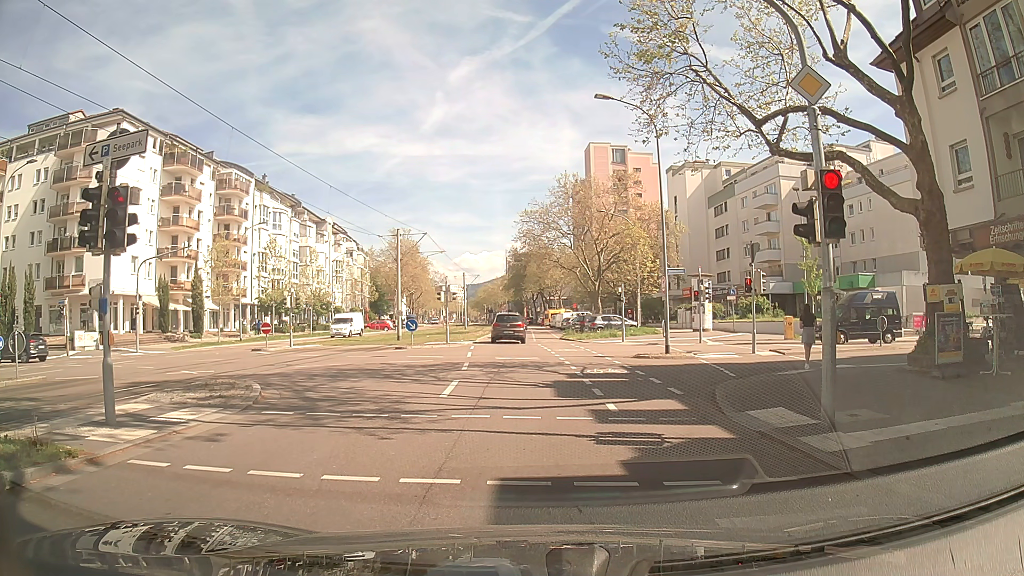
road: tertiary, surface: asphalt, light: Day
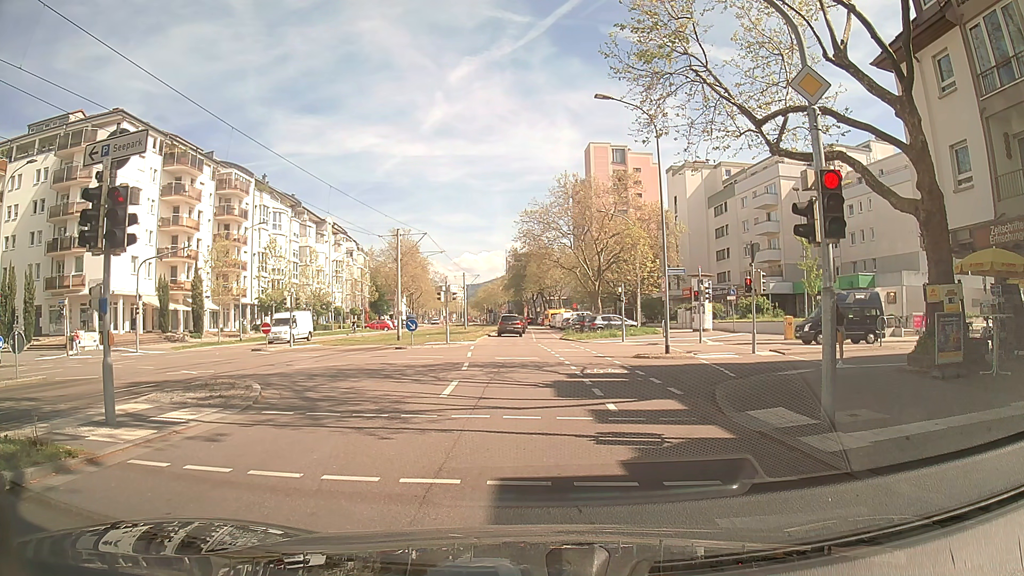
(0.0, 0.0) m; 0°
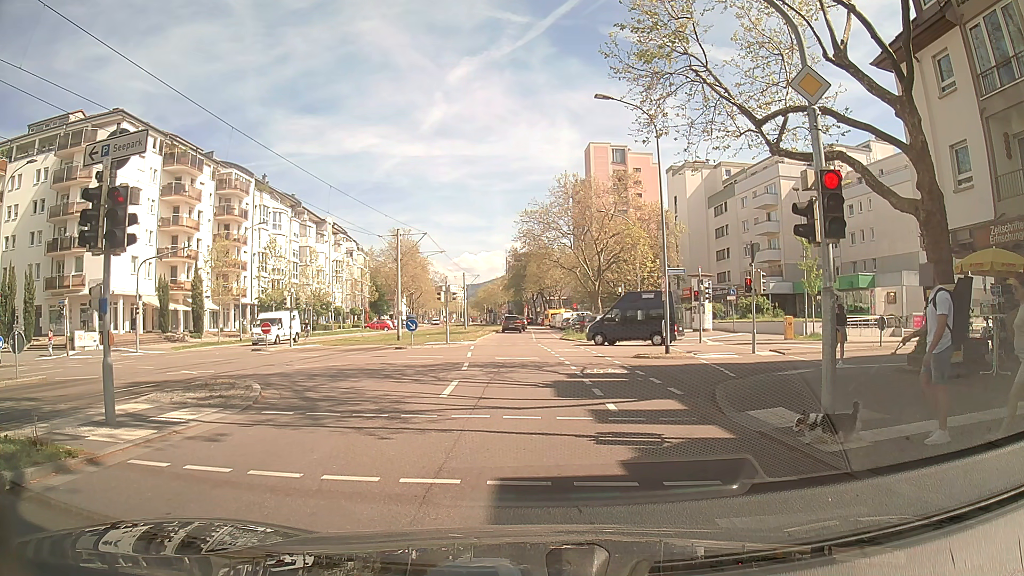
(0.0, 0.0) m; 0°
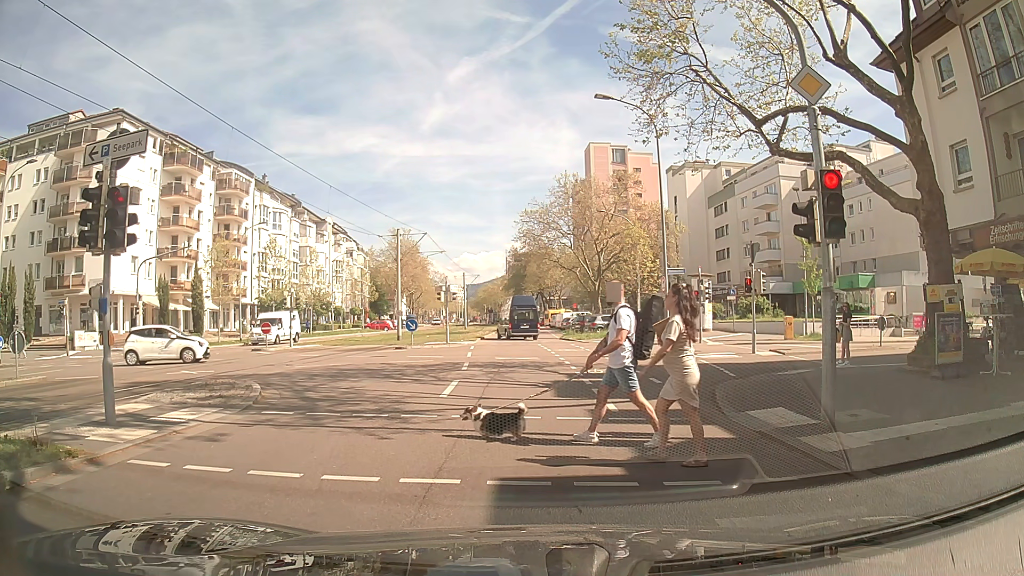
(0.0, 0.0) m; 0°
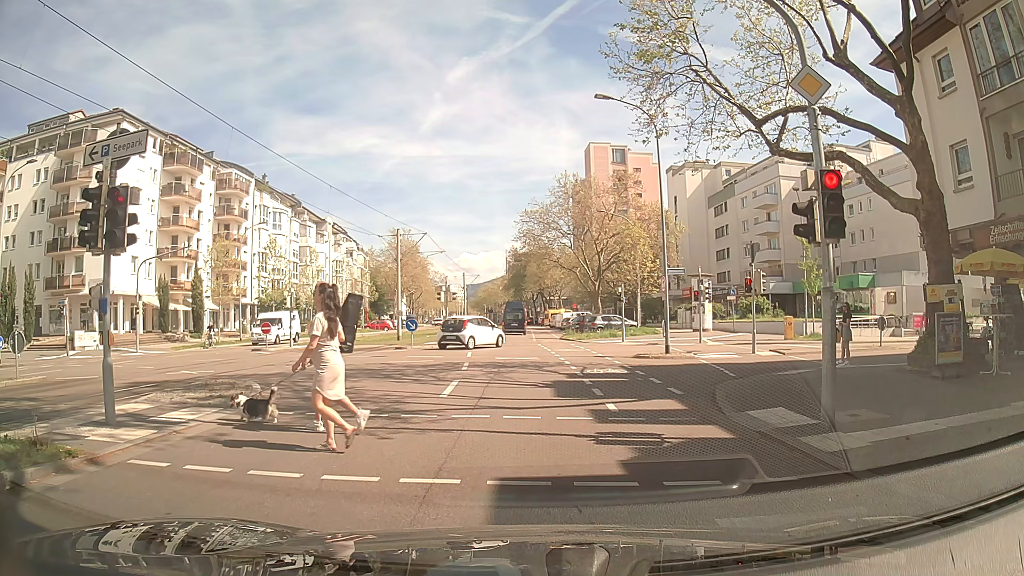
(0.0, 0.0) m; 0°
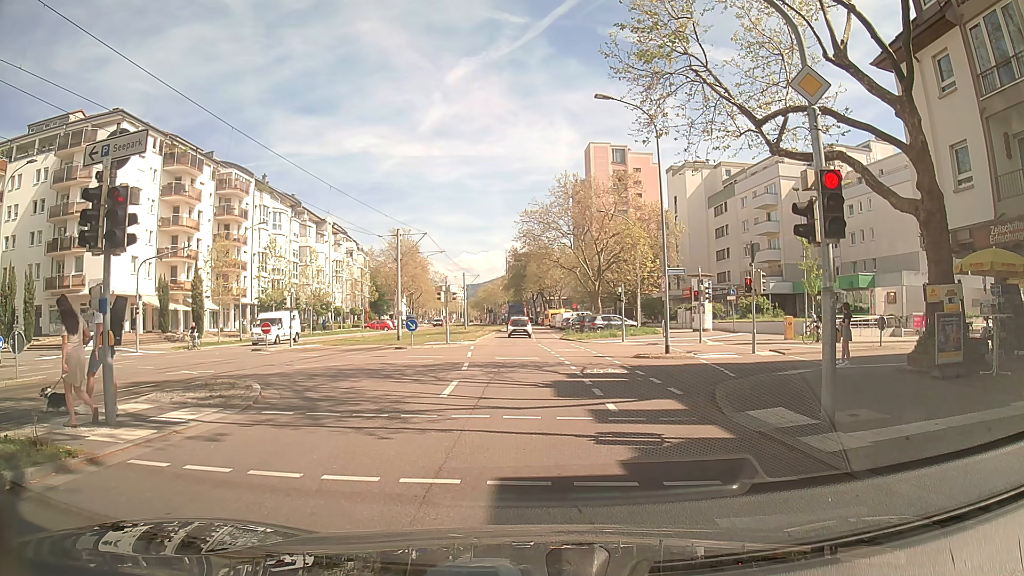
(0.0, 0.0) m; 0°
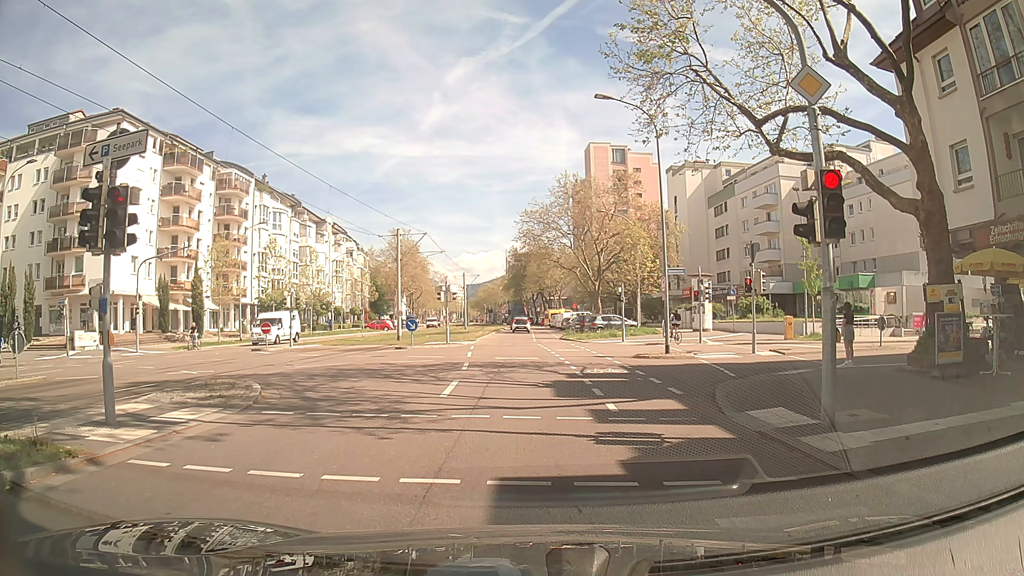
(0.0, 0.0) m; 0°
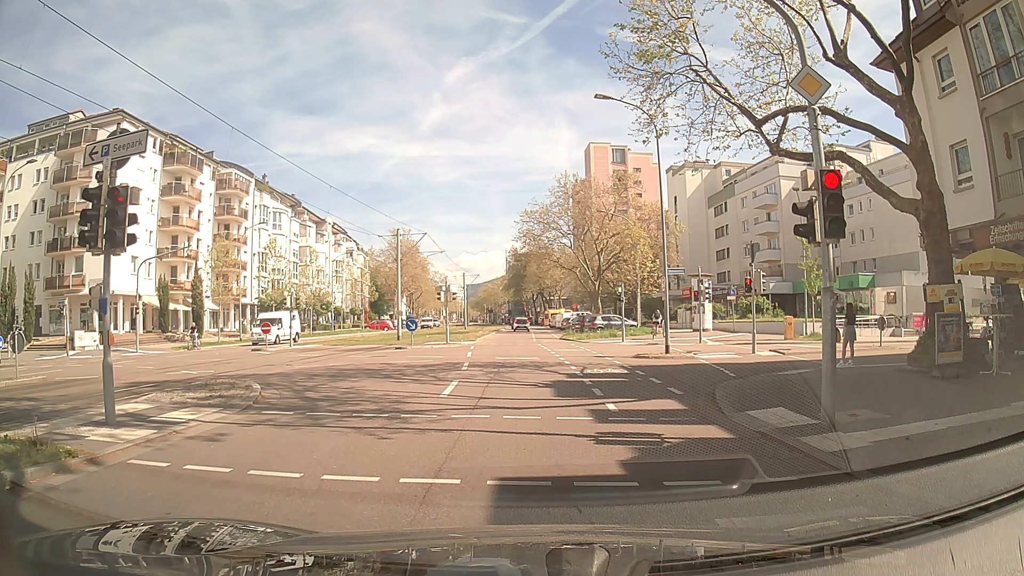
(0.0, 0.0) m; 0°
